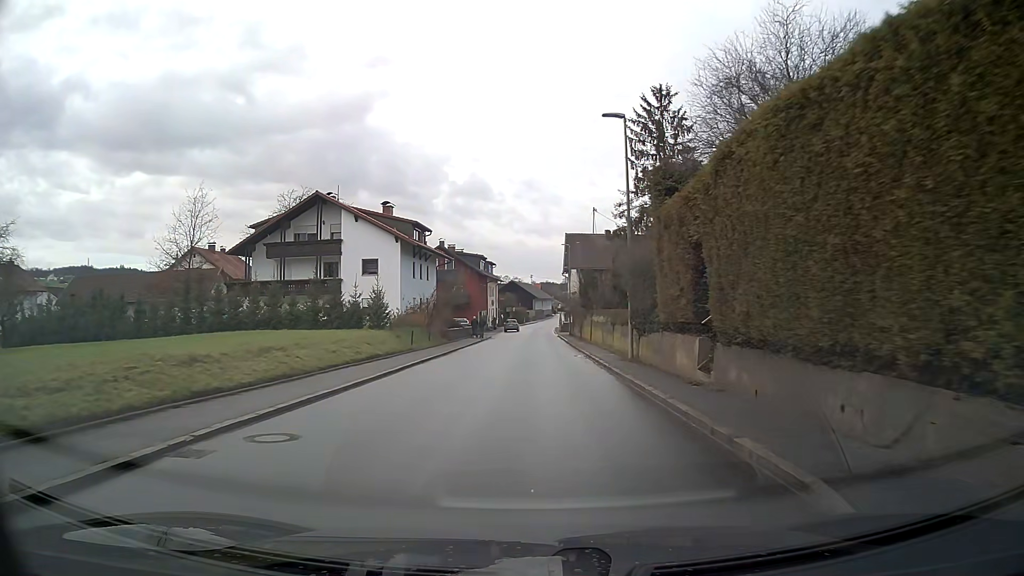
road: secondary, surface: asphalt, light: Day
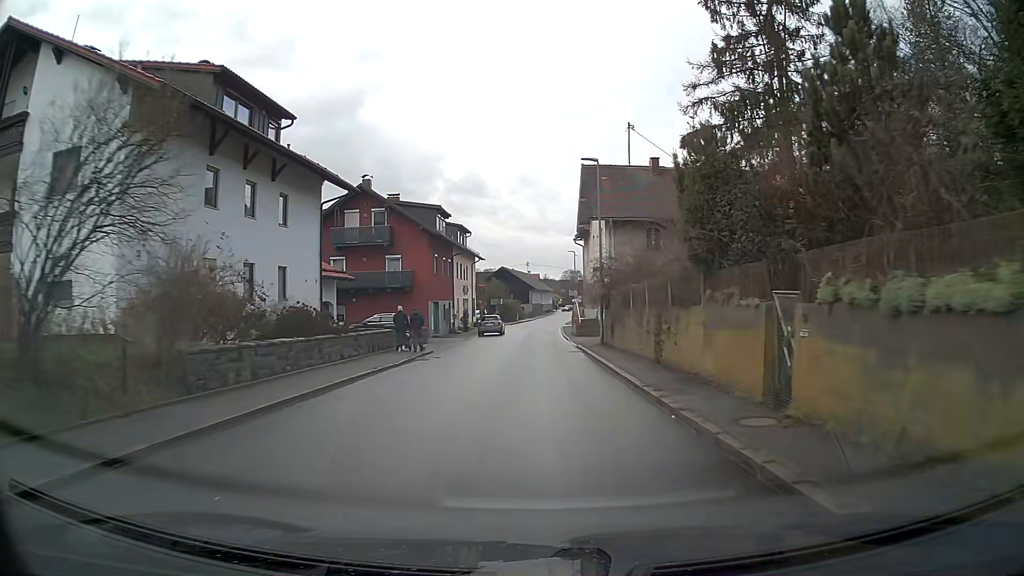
(+0.1, +32.9) m; 0°
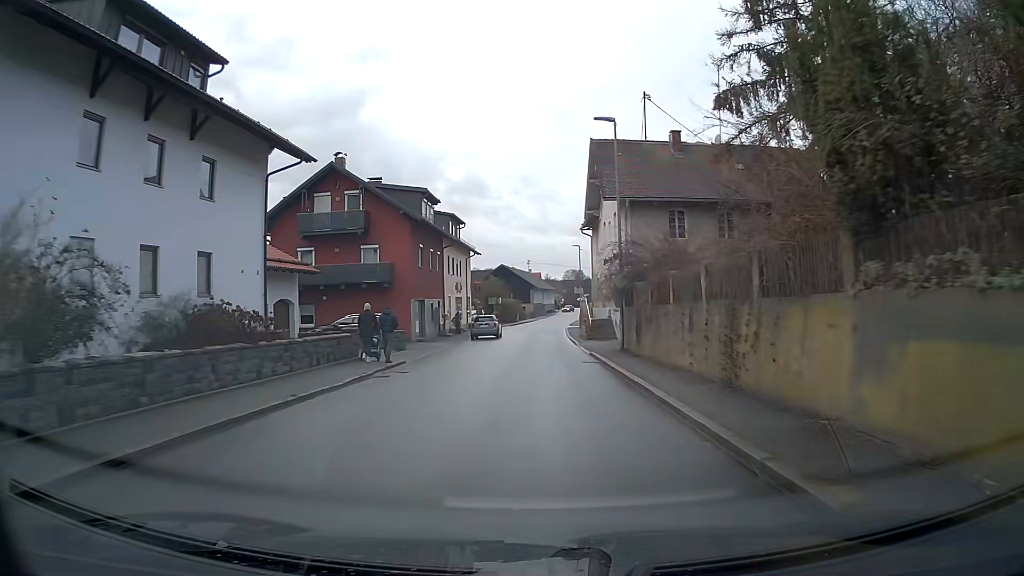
(0.0, +6.5) m; 0°
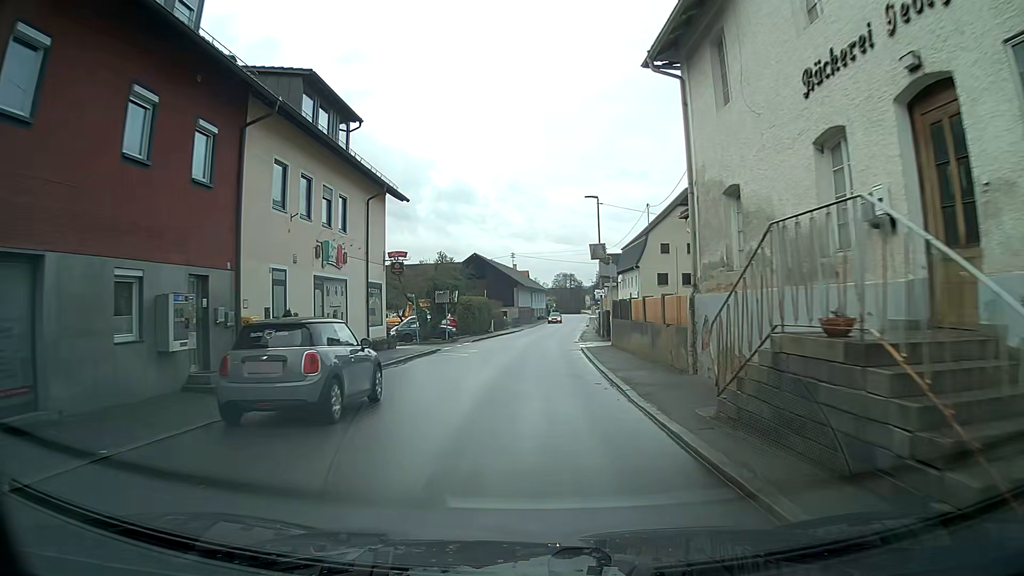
(+0.3, +31.7) m; +1°
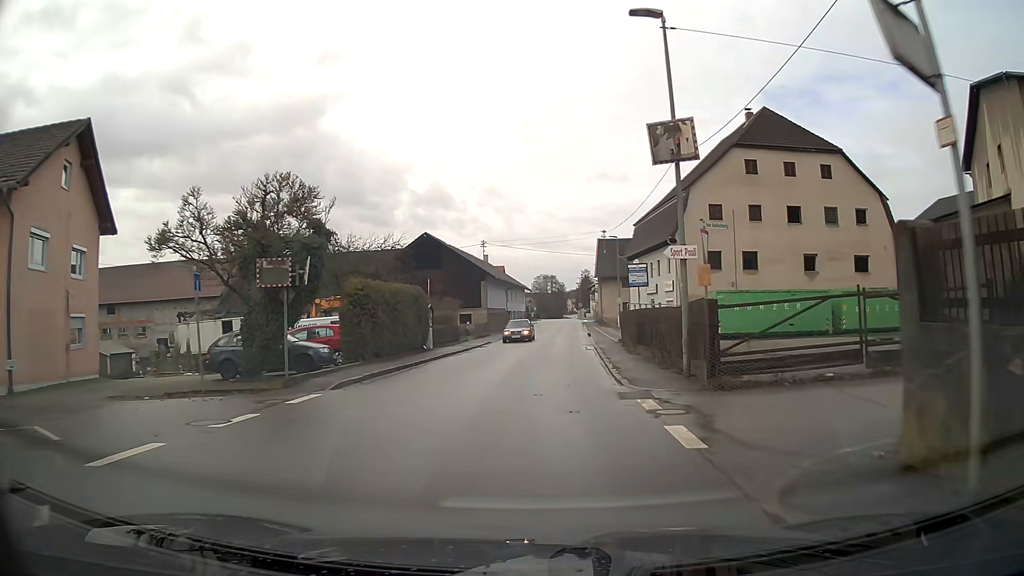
(+0.4, +25.1) m; +2°
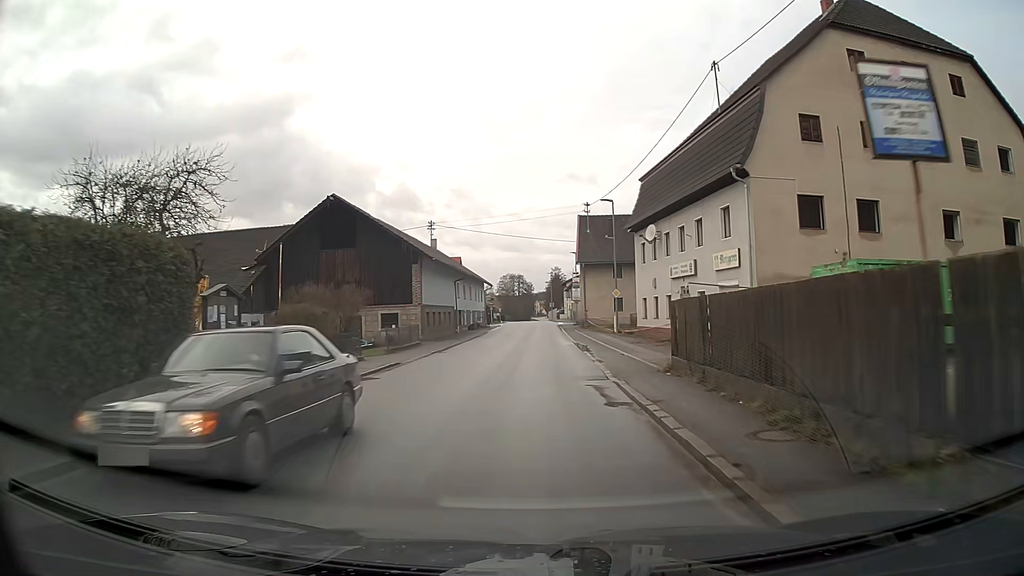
(+0.4, +19.7) m; +2°
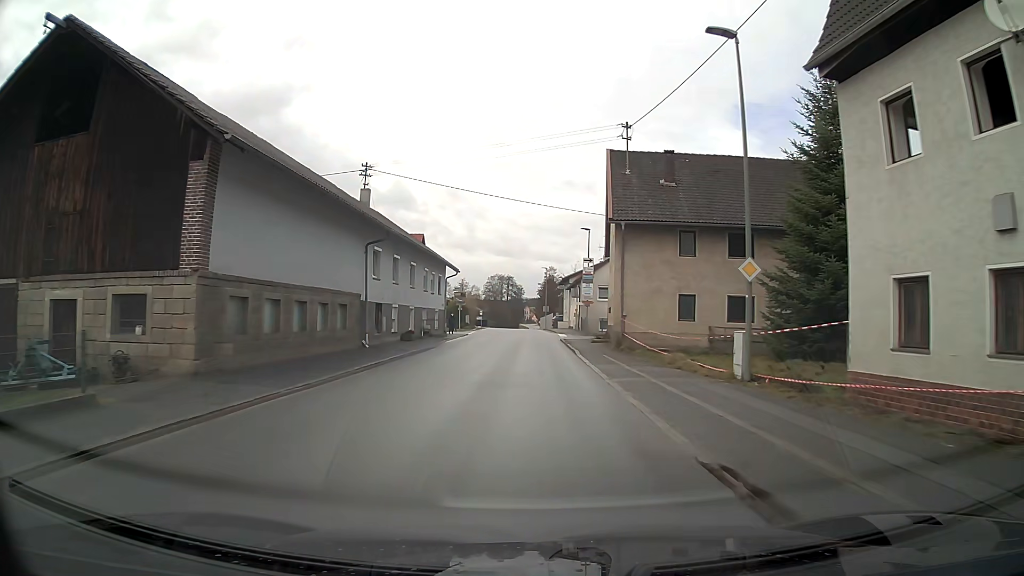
(+0.2, +27.1) m; +1°
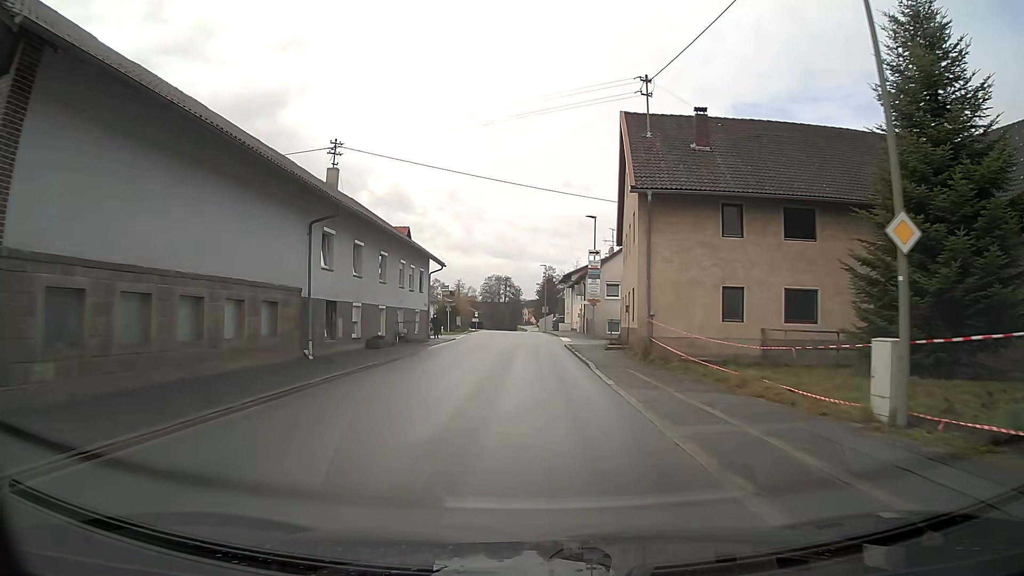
(0.0, +6.8) m; 0°
